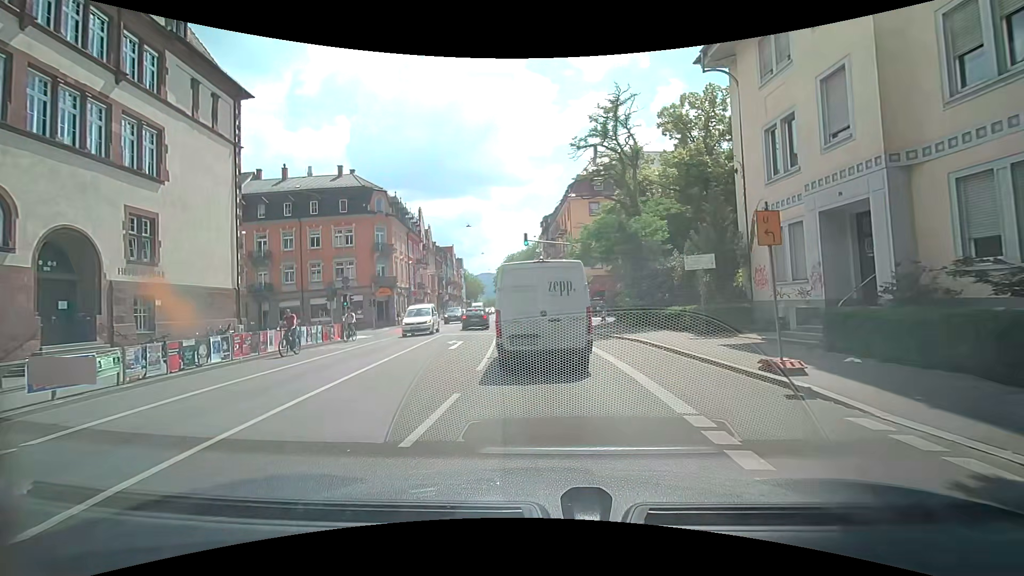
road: secondary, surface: asphalt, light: Day
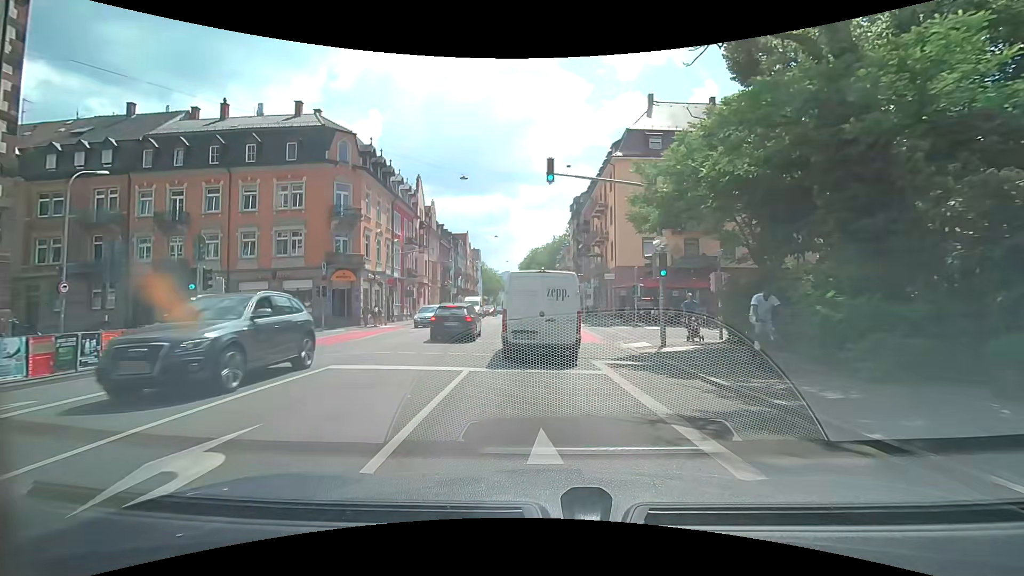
(-1.4, +17.2) m; -5°
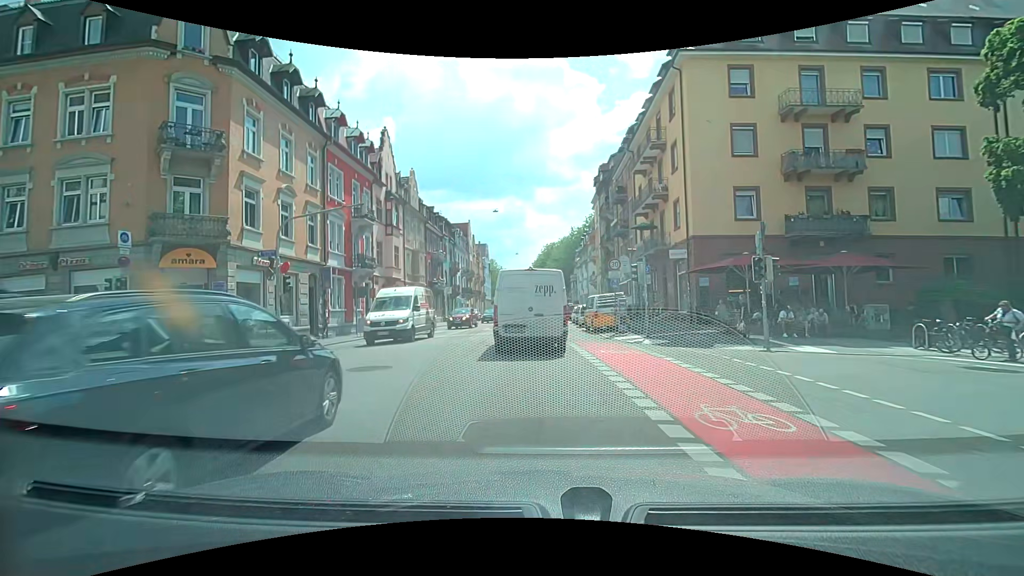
(-0.2, +18.4) m; -1°
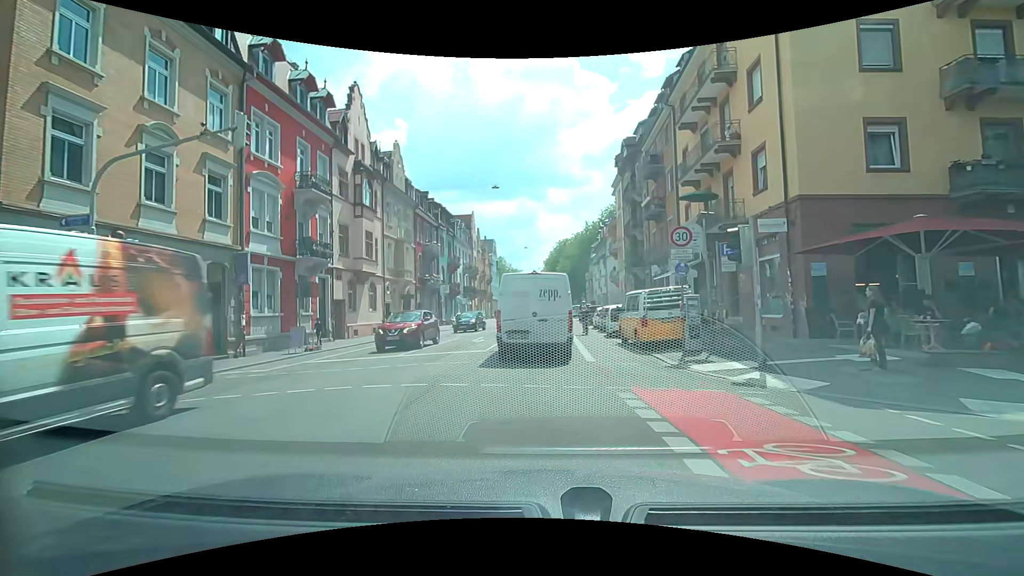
(0.0, +9.6) m; -1°
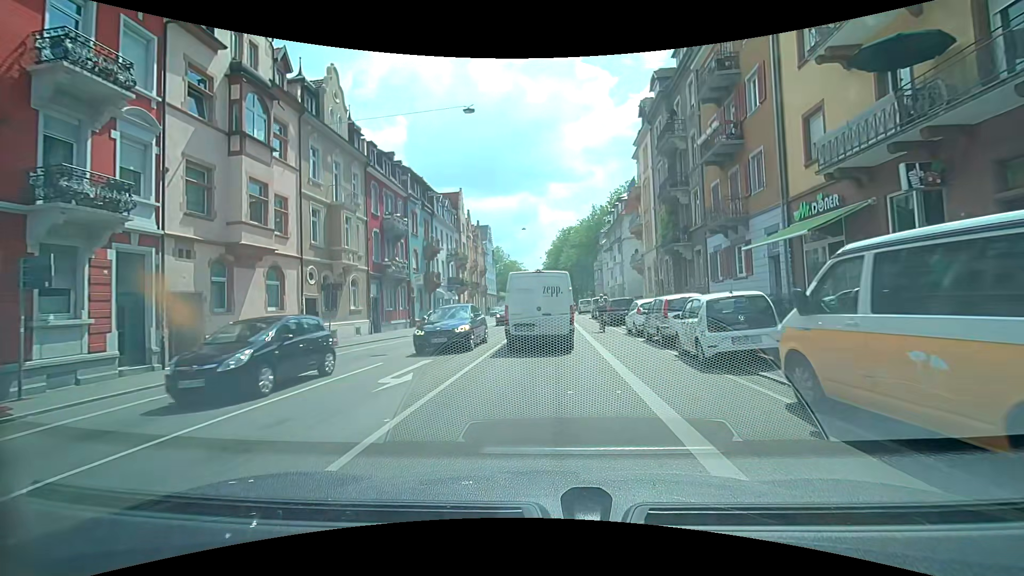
(-0.1, +13.4) m; -1°
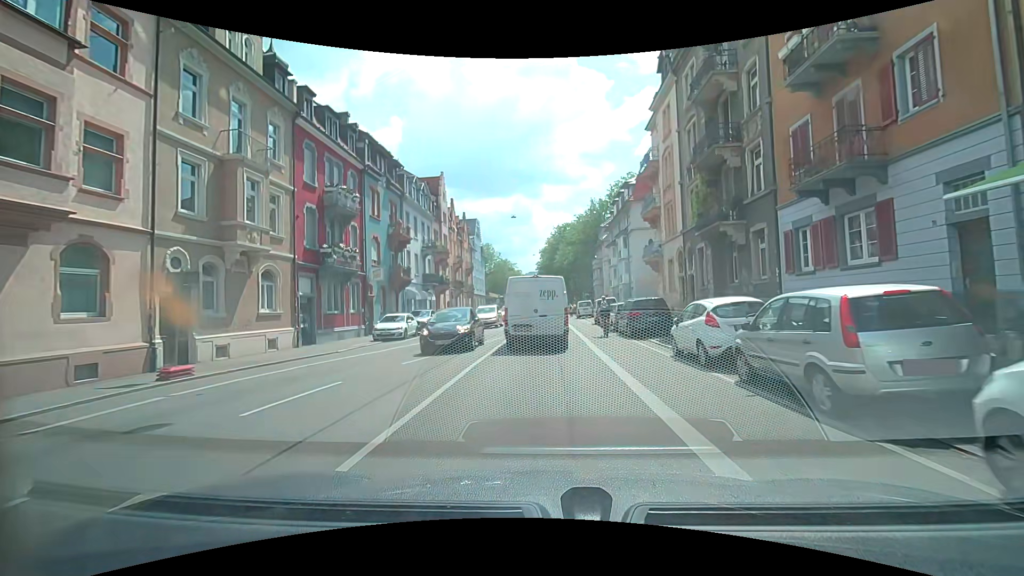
(+0.1, +9.3) m; +1°
